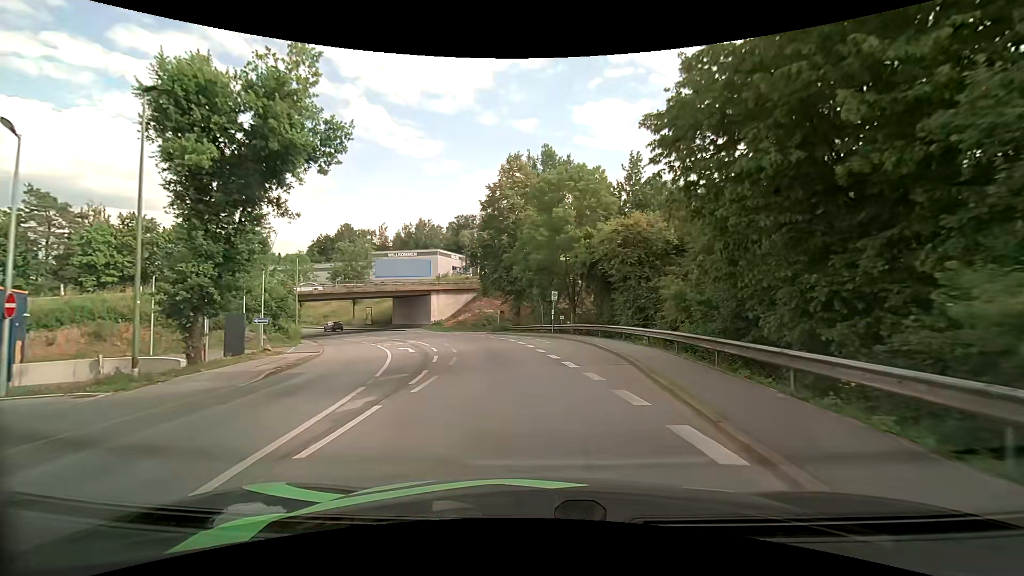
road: tertiary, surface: asphalt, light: Day
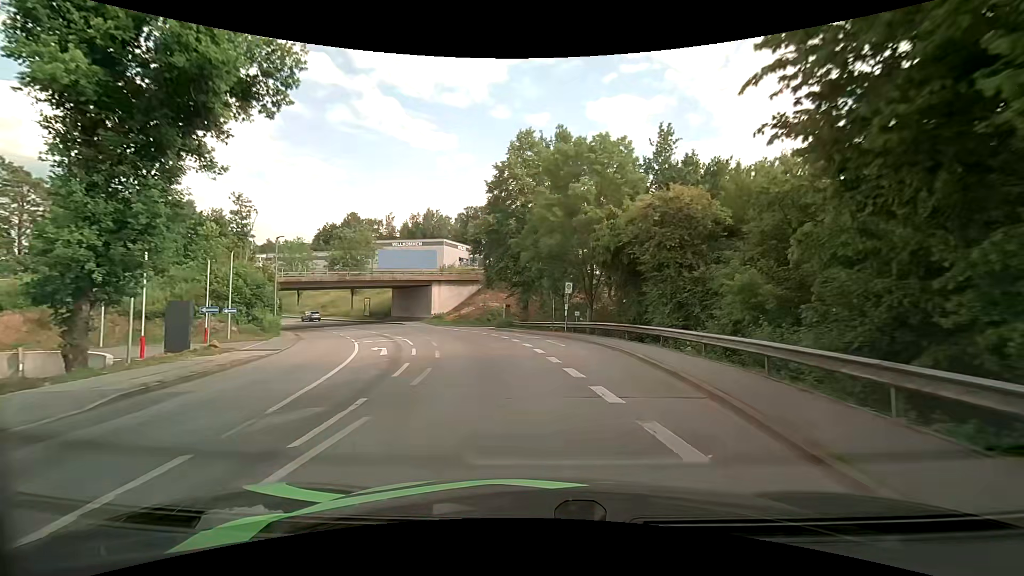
(-0.1, +5.6) m; -1°
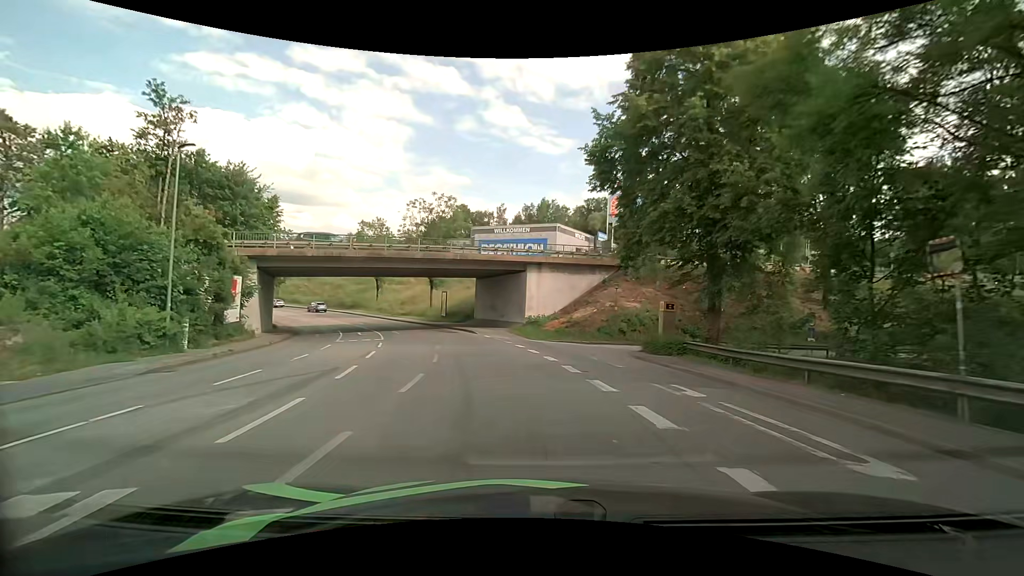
(-3.0, +25.0) m; -14°
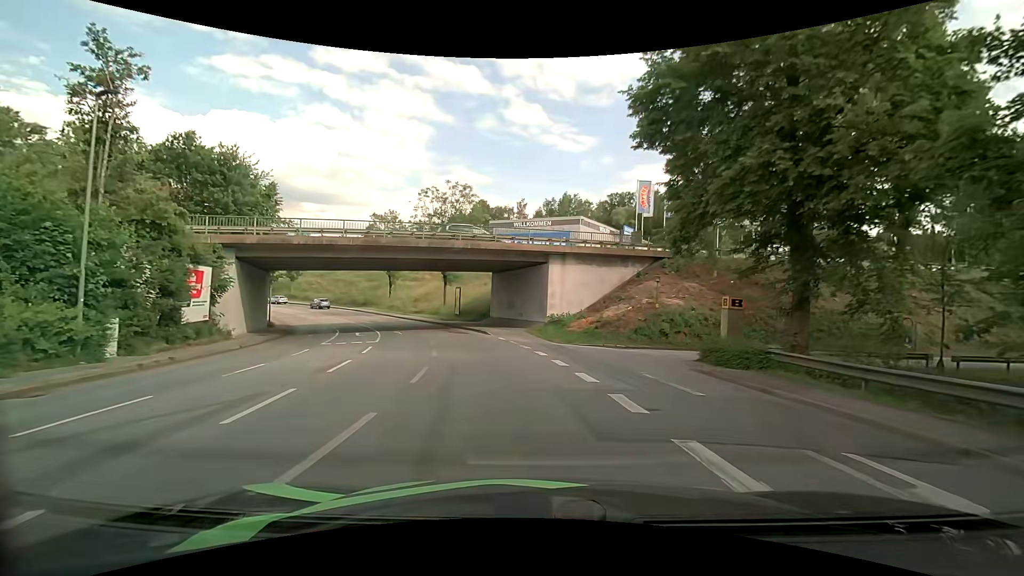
(-0.1, +5.1) m; -3°
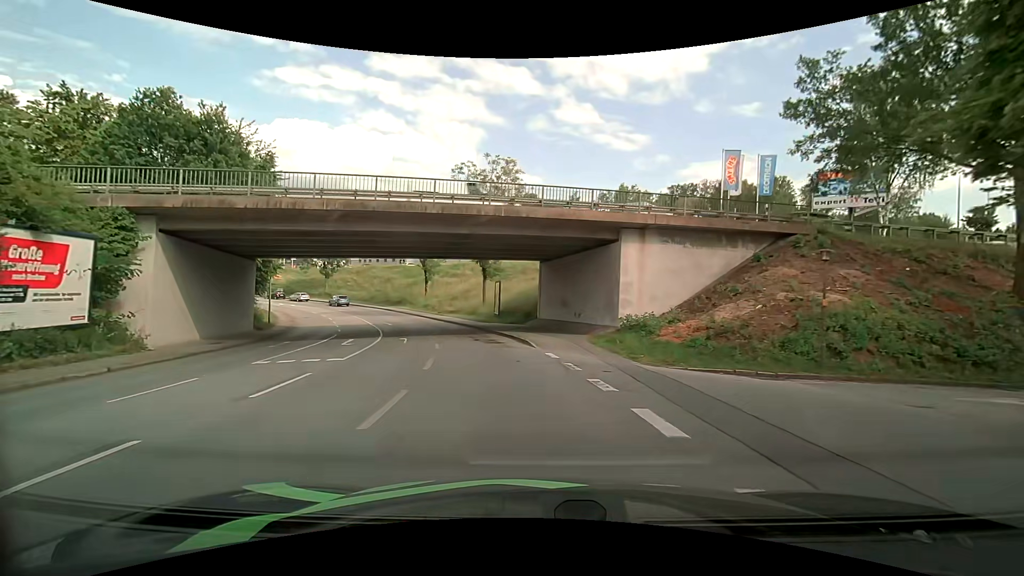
(-0.4, +10.4) m; -5°
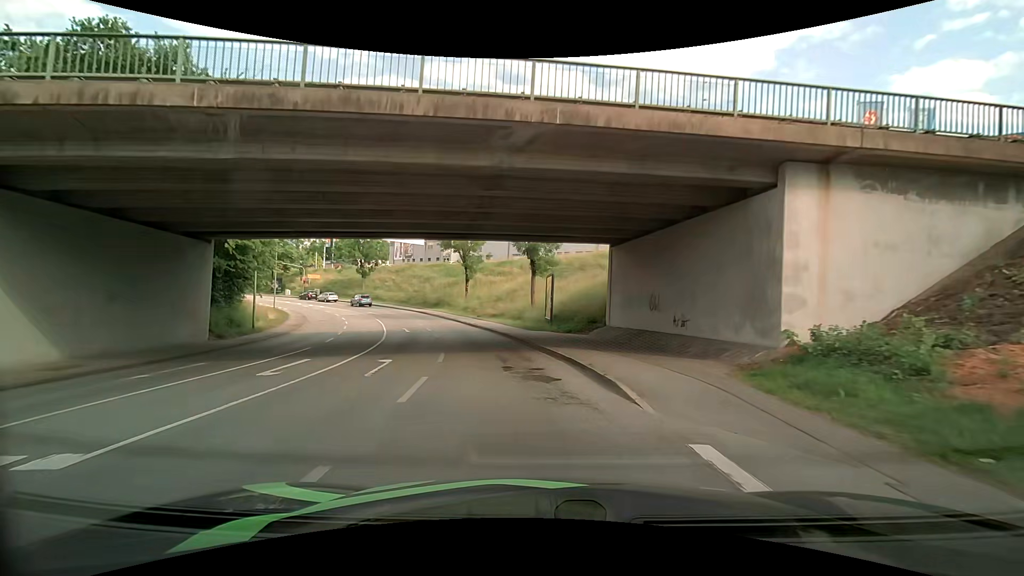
(-0.5, +10.6) m; -6°
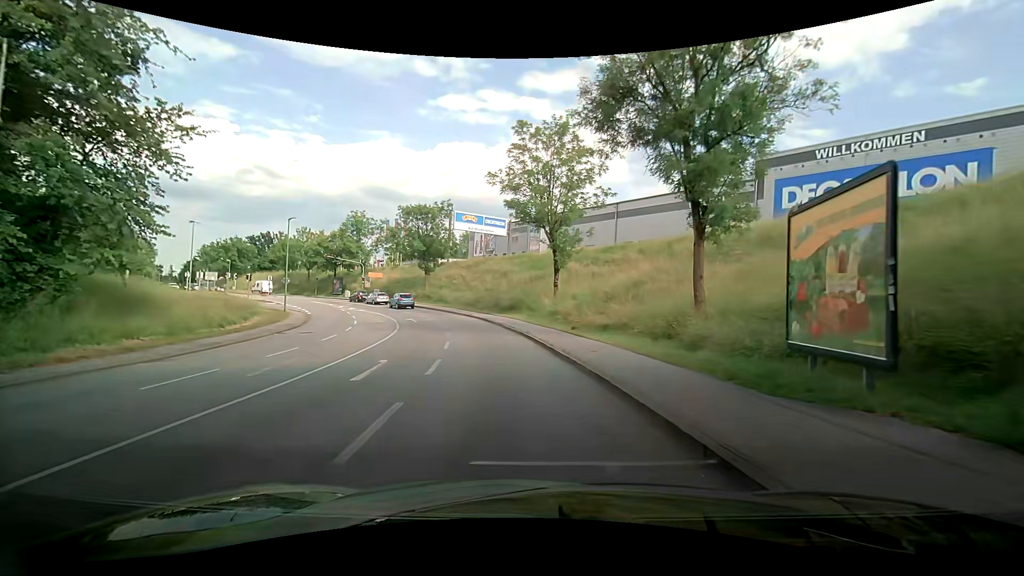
(-2.4, +21.2) m; -13°
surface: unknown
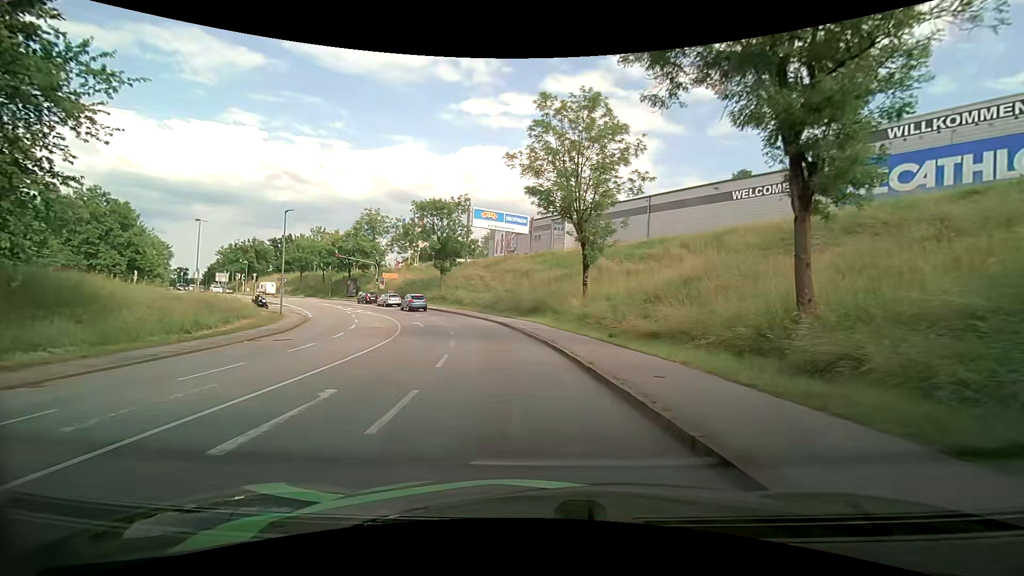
(0.0, +5.1) m; -1°
(0, +10) (-1, +20) (-3, +30) (-6, +39) (-10, +48) (-15, +57) (-22, +65) (-28, +72) (-35, +80) (-42, +87) m
